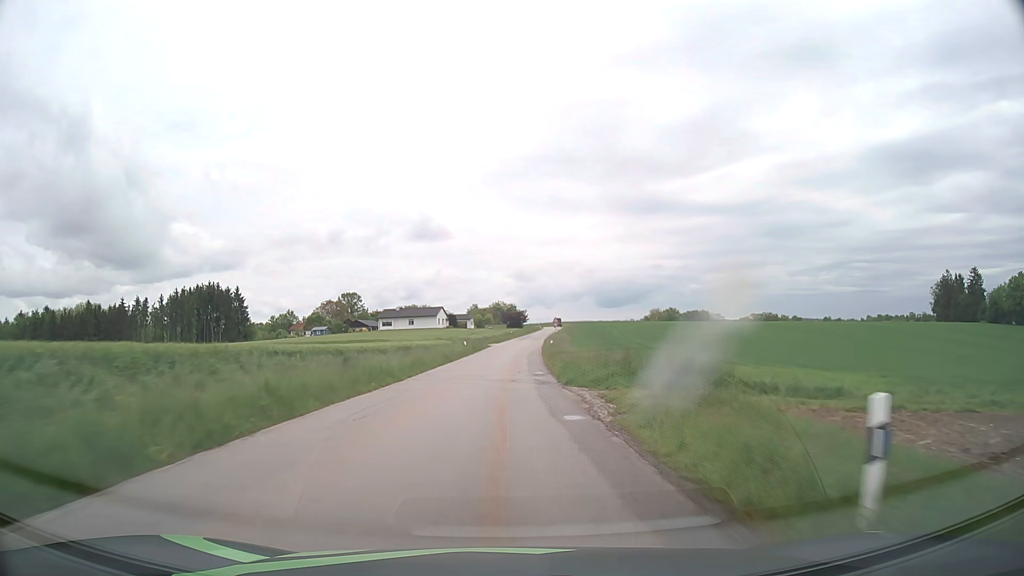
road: tertiary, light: Day
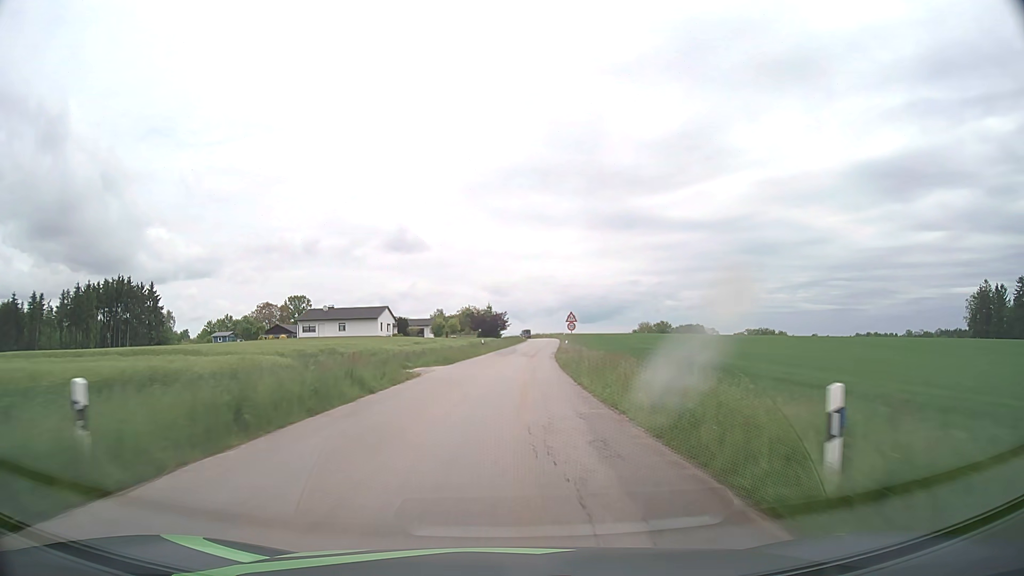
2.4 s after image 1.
(+0.2, +47.6) m; +2°
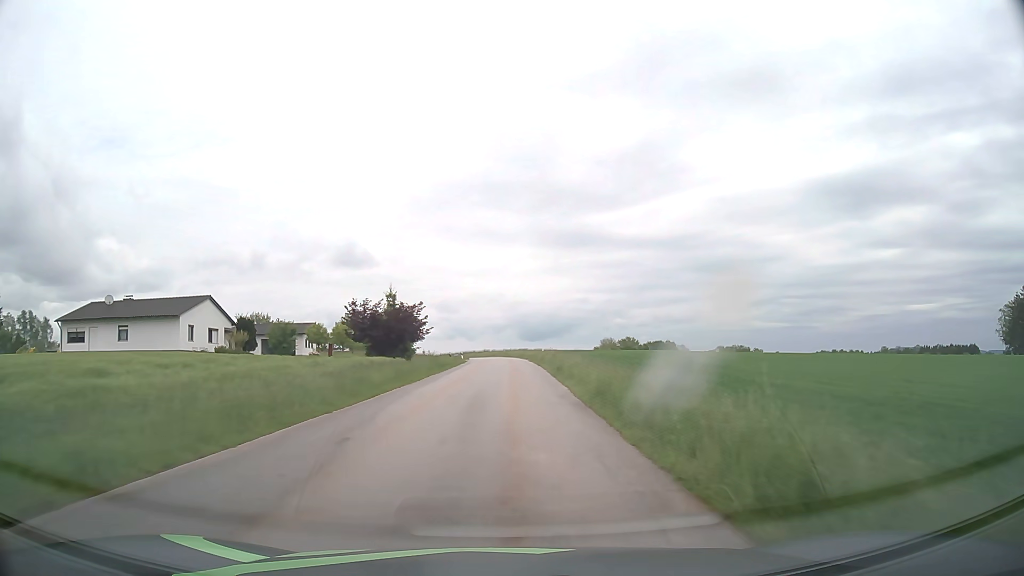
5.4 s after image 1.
(+2.5, +55.4) m; +5°
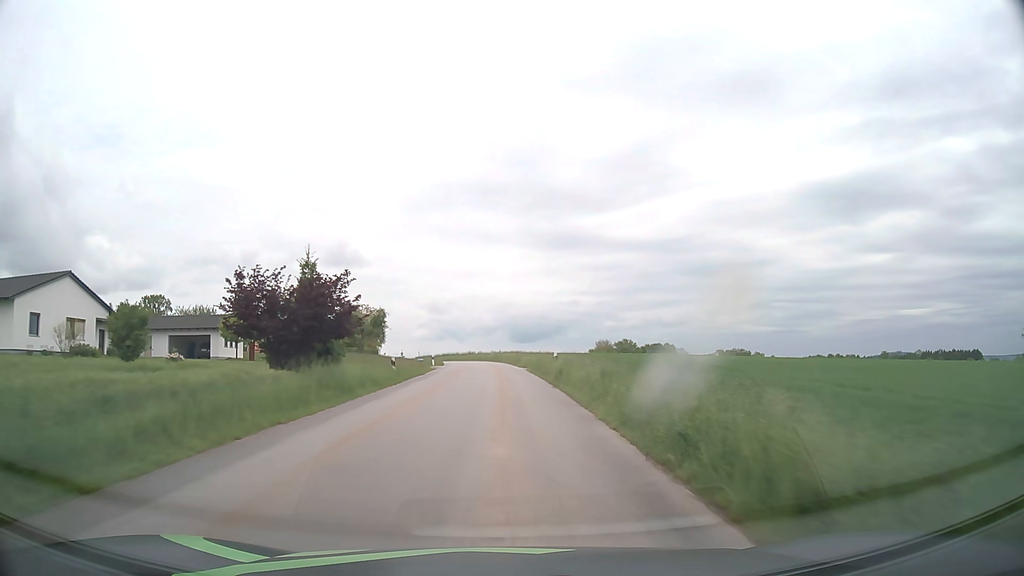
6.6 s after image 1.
(+0.3, +21.6) m; +1°
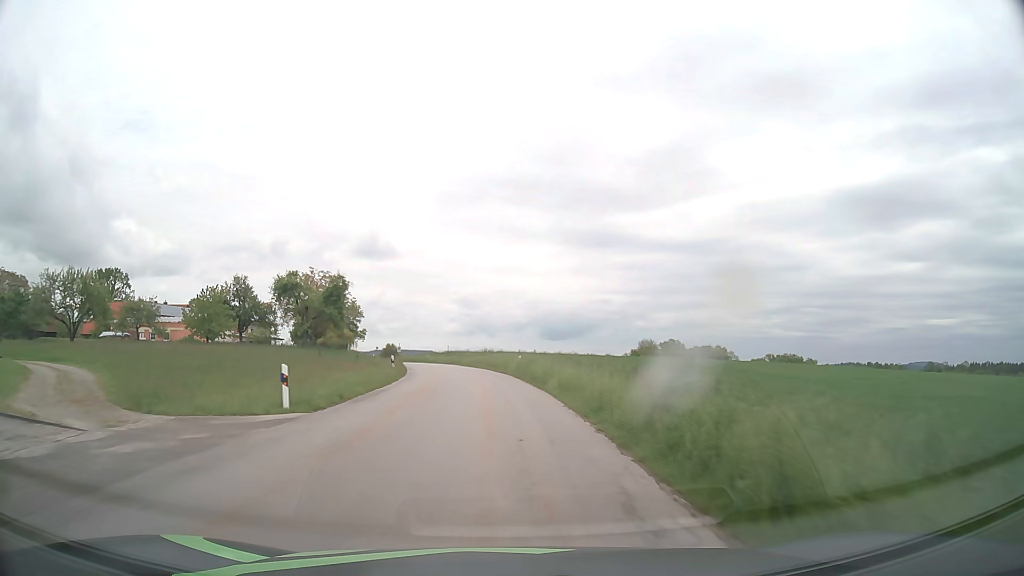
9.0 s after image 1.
(-0.6, +42.7) m; -2°
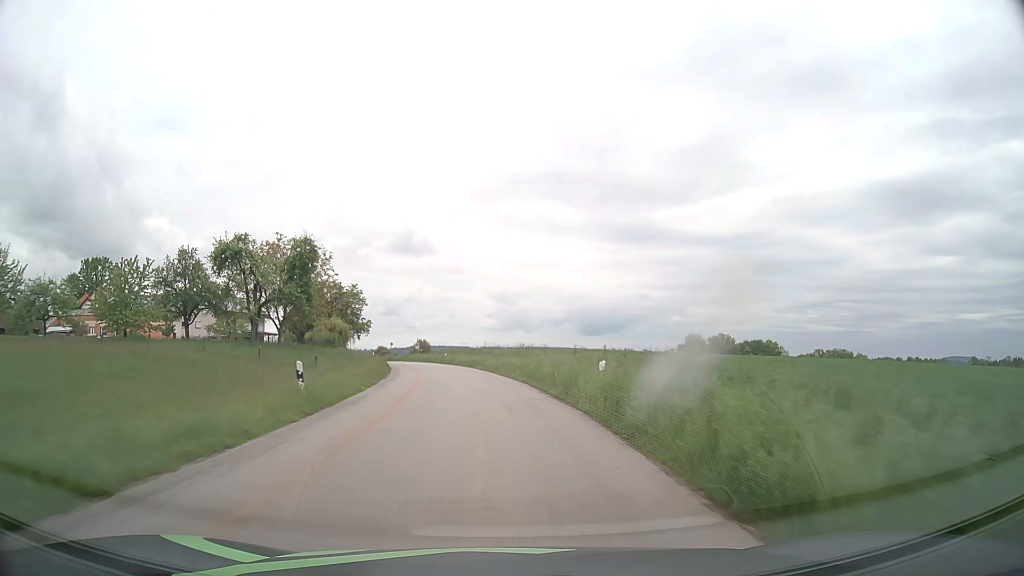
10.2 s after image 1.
(-0.5, +21.5) m; -3°
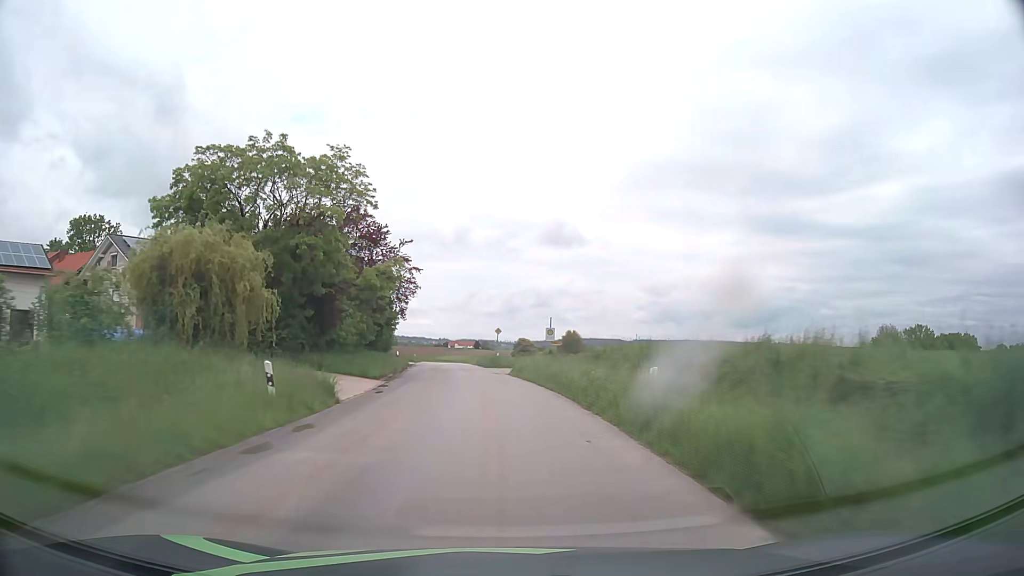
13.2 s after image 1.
(-5.3, +53.7) m; -12°
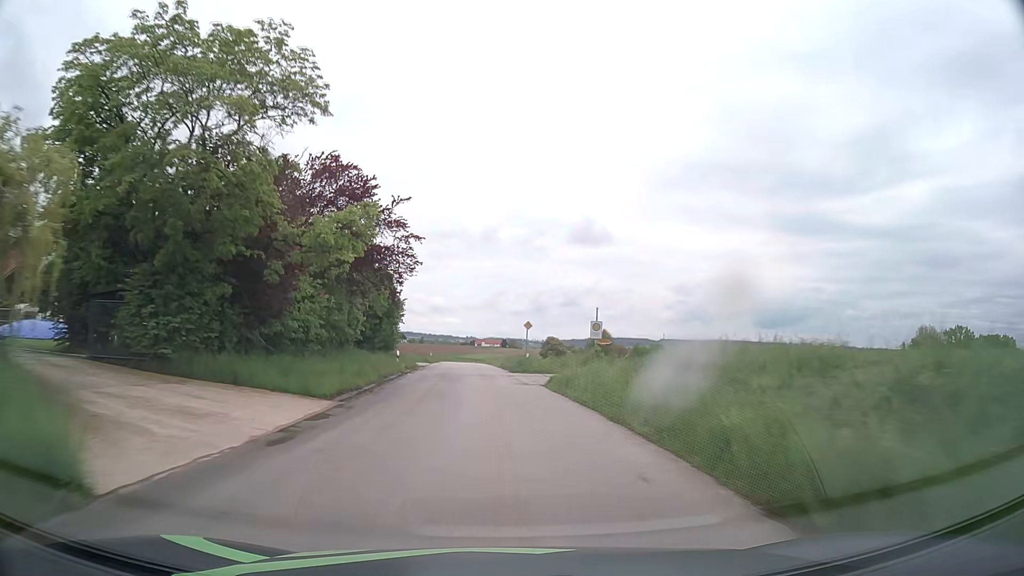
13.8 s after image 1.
(-0.3, +10.9) m; -3°
(0, +10) (-1, +20) (-1, +30) (-2, +40) (-2, +50) (-3, +60) (-4, +70) (-4, +80) (-5, +90) (-5, +100) m
